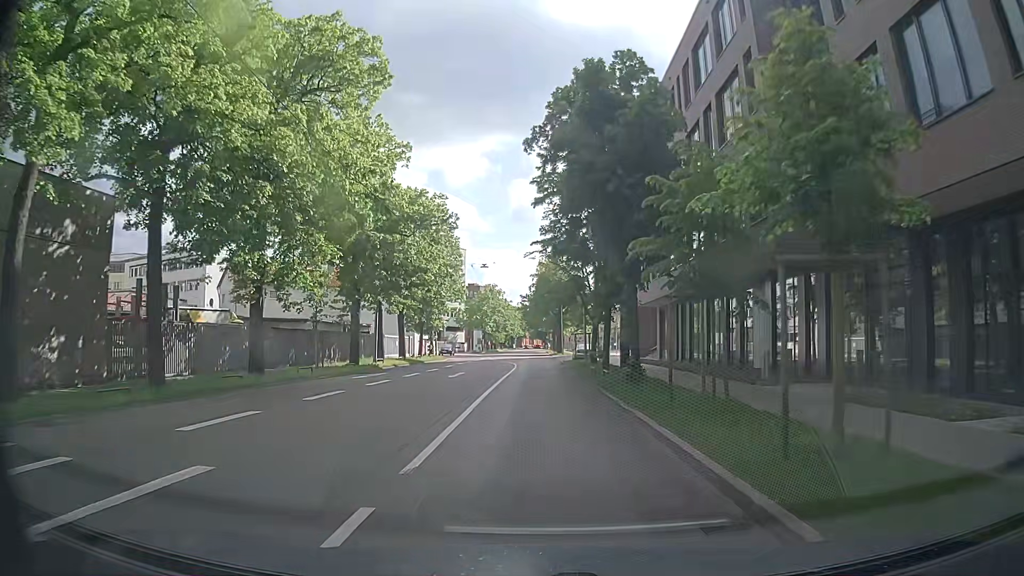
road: secondary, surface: asphalt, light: Day
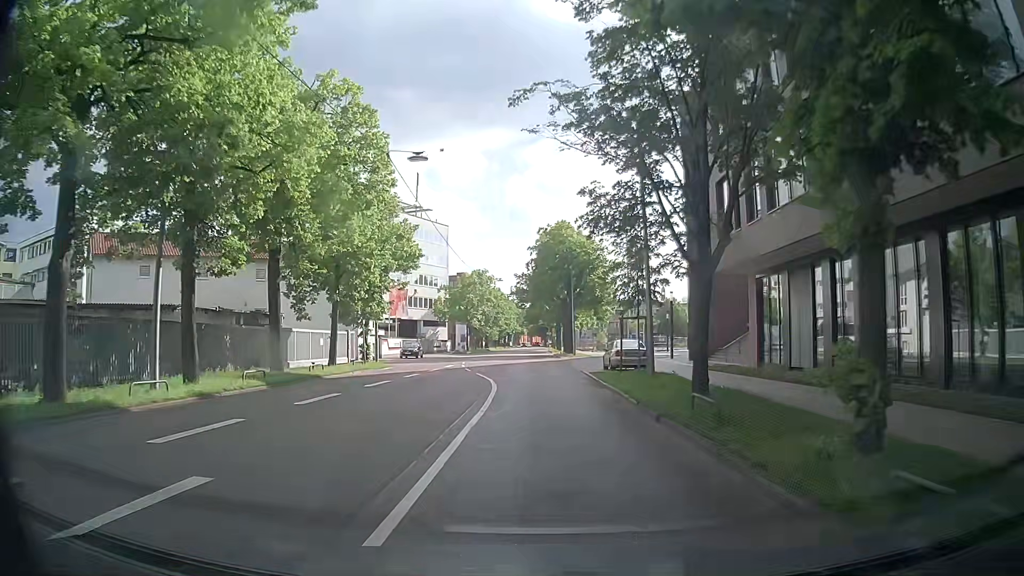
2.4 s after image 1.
(+0.1, +25.2) m; 0°
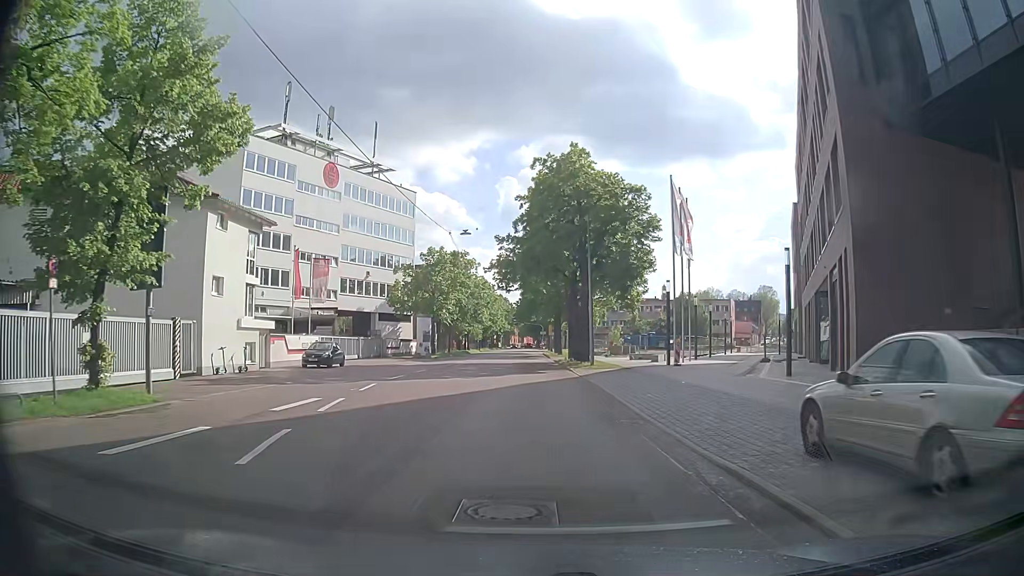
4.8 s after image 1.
(+0.3, +25.2) m; +1°
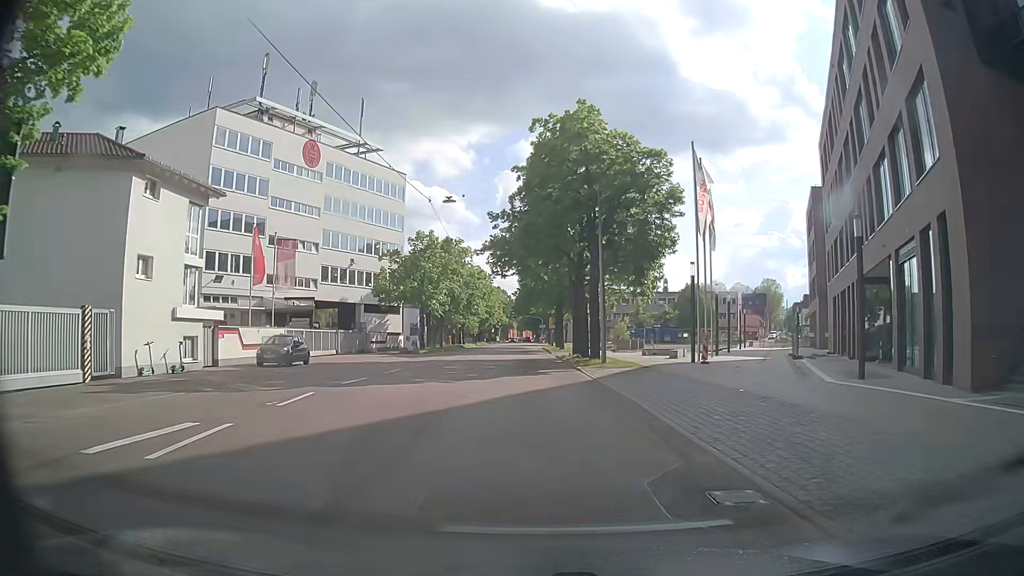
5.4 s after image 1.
(0.0, +6.4) m; 0°
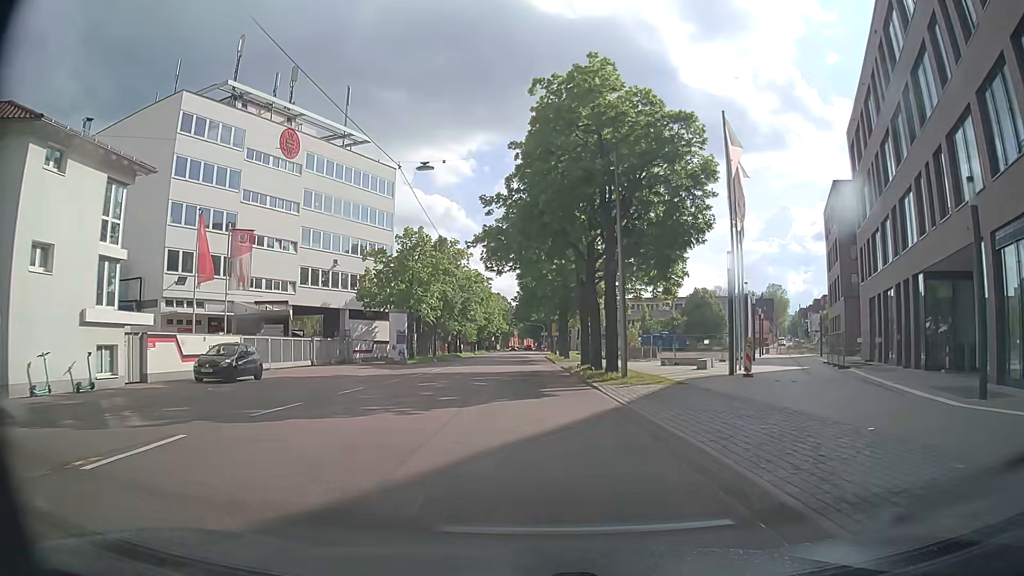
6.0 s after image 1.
(0.0, +6.4) m; 0°
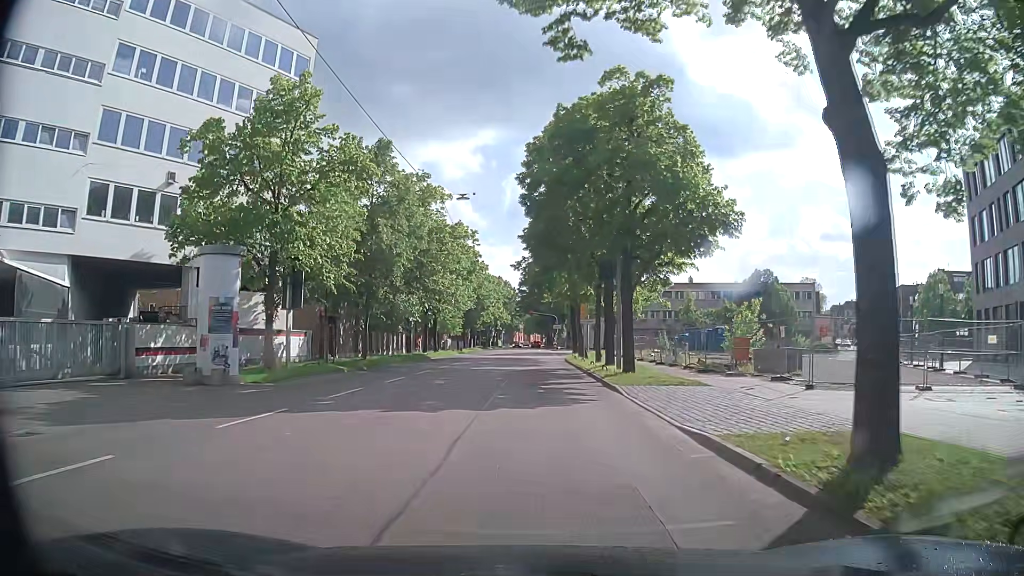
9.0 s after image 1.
(-0.3, +32.3) m; -1°
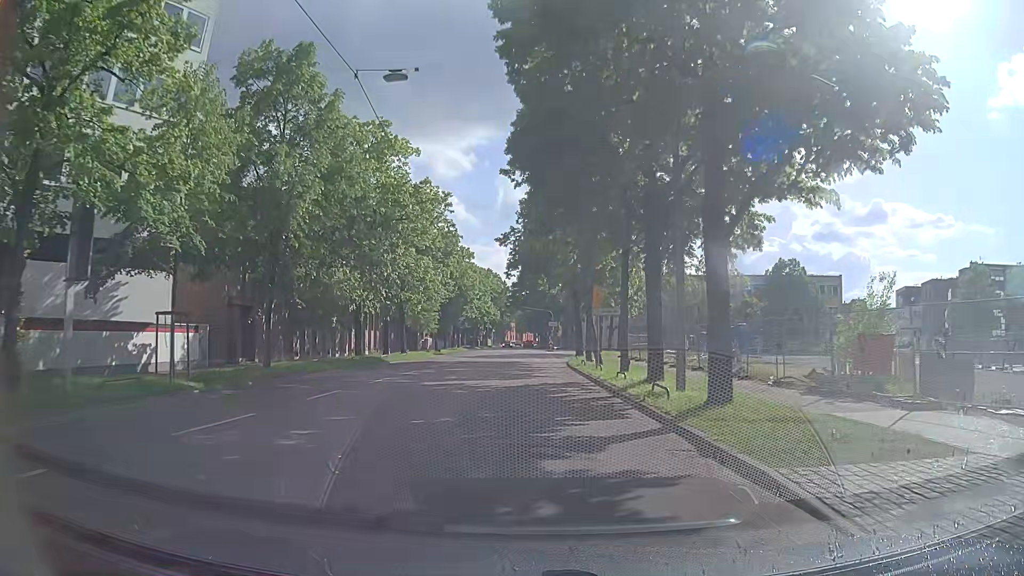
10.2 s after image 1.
(+0.2, +13.3) m; +1°
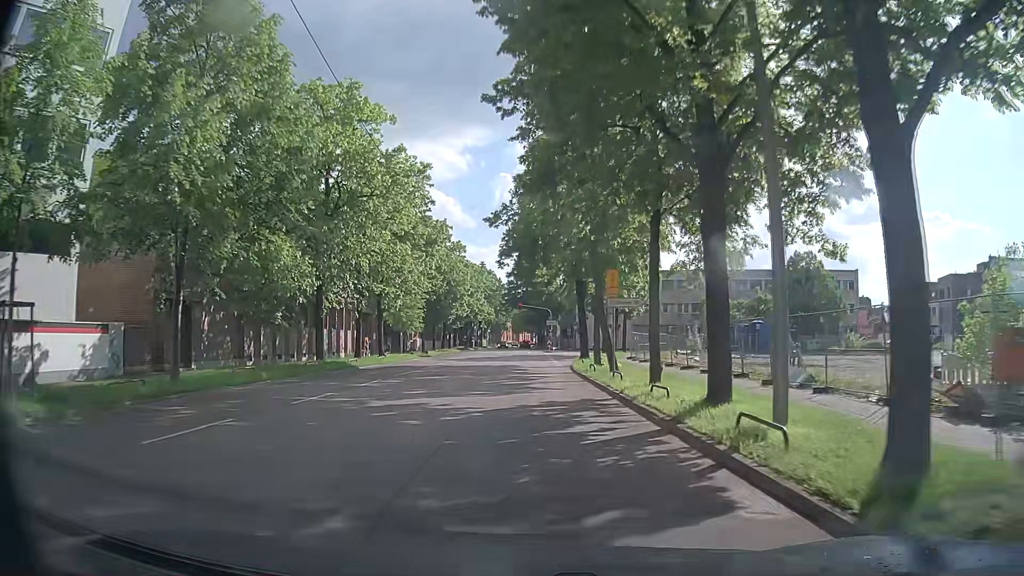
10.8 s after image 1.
(0.0, +6.7) m; 0°
(0, +10) (0, +20) (0, +30) (0, +40) (0, +50) (0, +60) (0, +70) (0, +80) (-1, +90) (-1, +100) m
